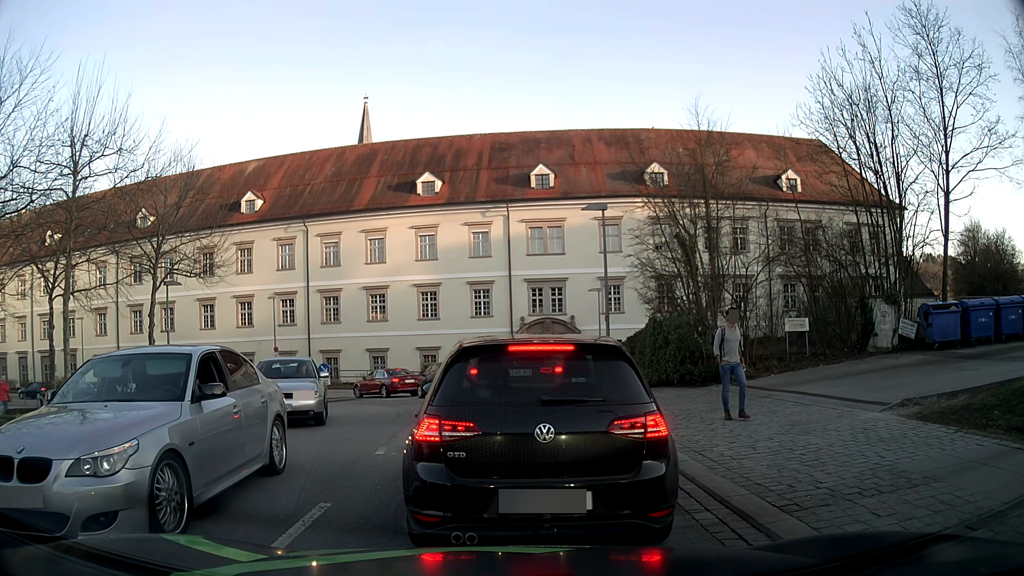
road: tertiary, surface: asphalt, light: Day
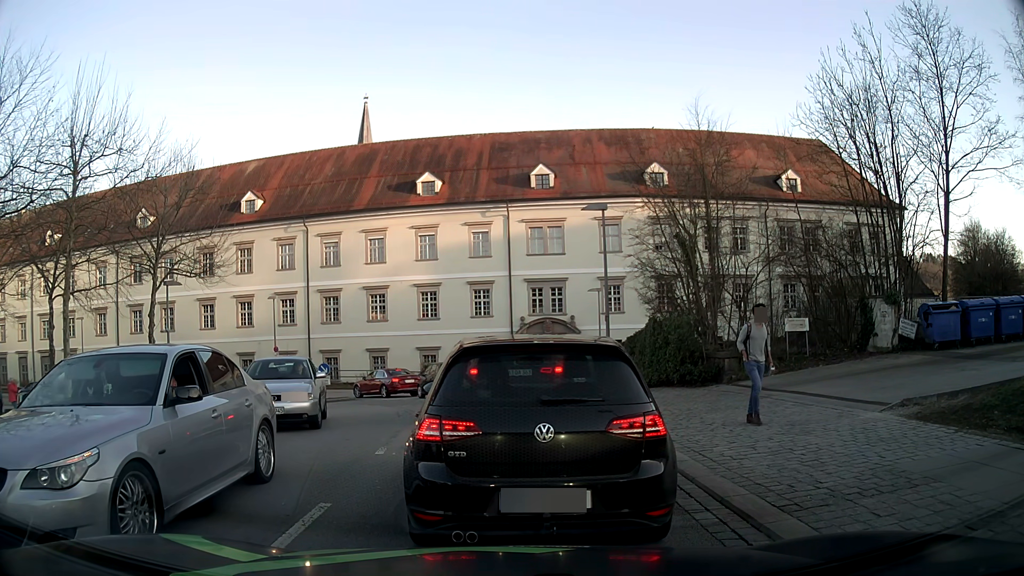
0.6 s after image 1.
(0.0, 0.0) m; 0°
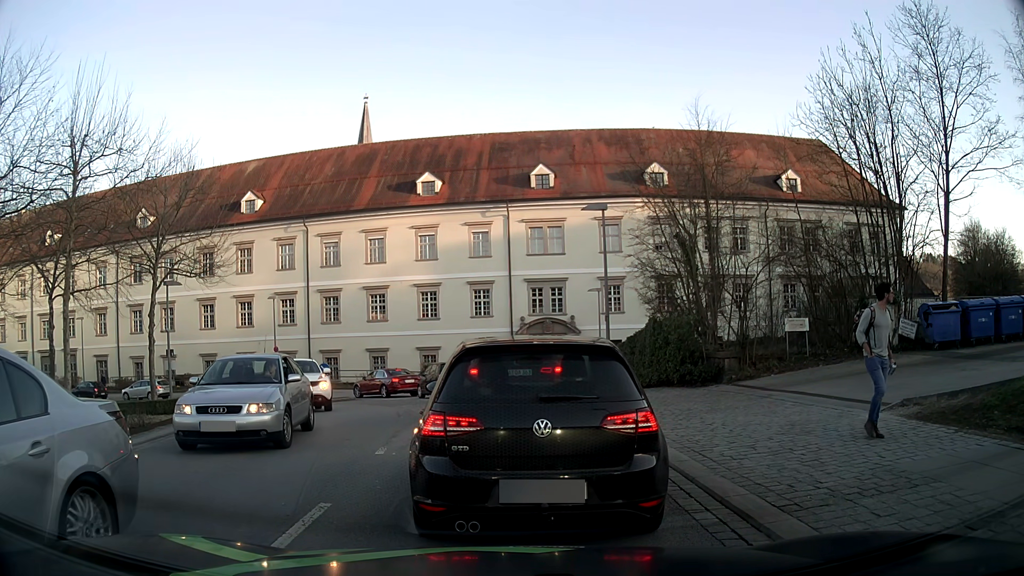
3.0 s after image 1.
(0.0, 0.0) m; 0°
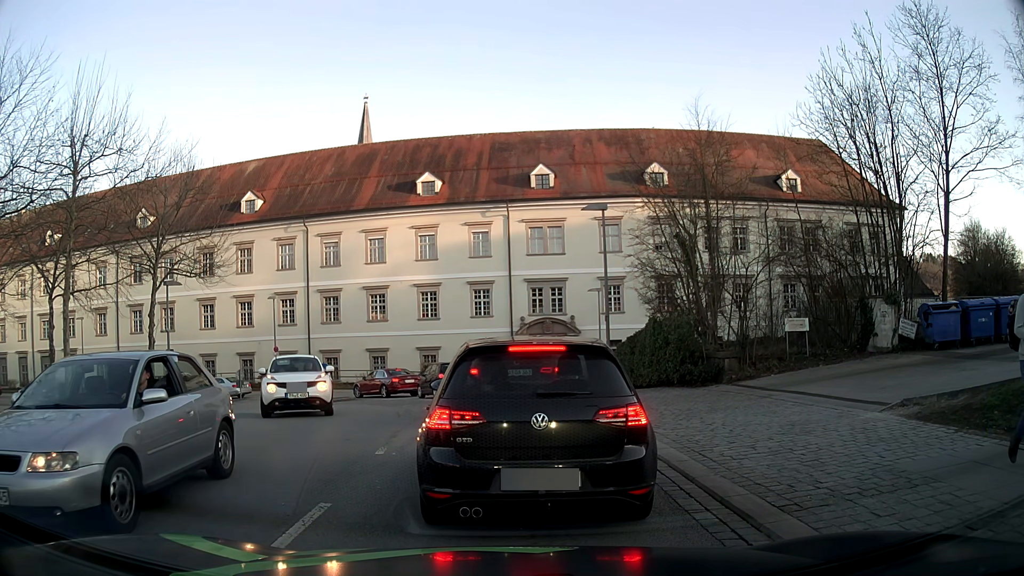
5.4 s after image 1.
(0.0, 0.0) m; 0°
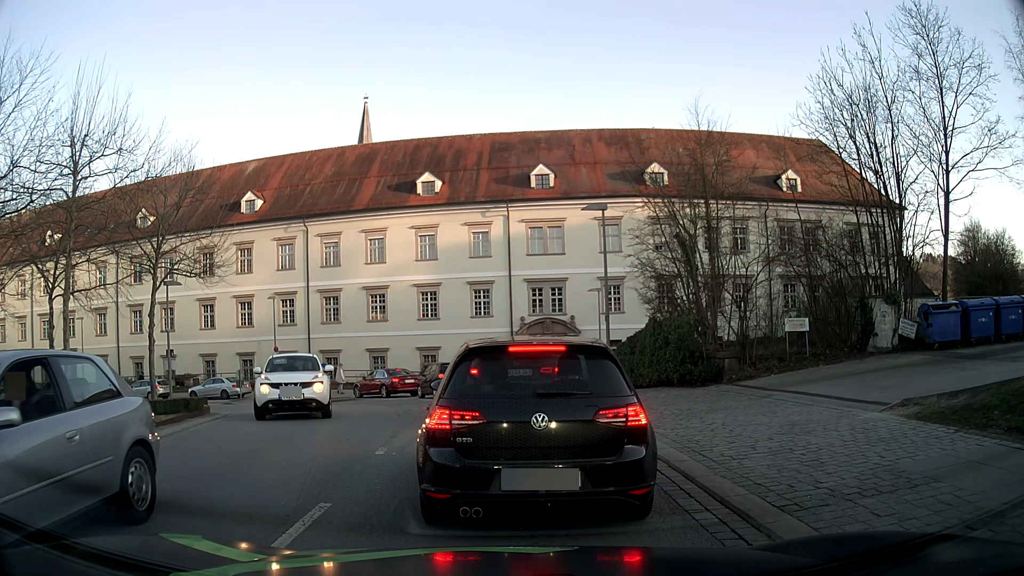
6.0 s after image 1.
(0.0, 0.0) m; 0°
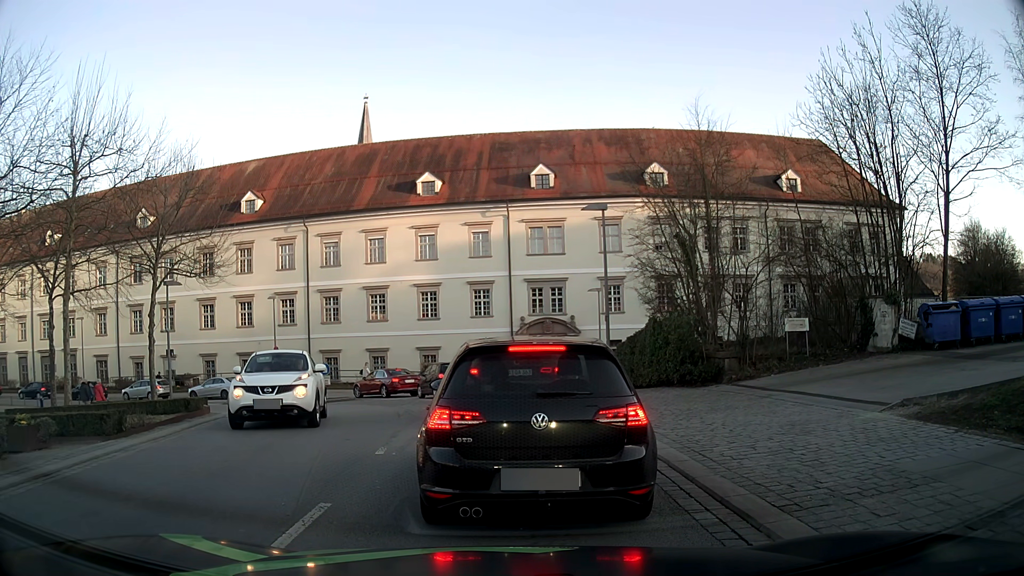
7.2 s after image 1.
(0.0, 0.0) m; 0°
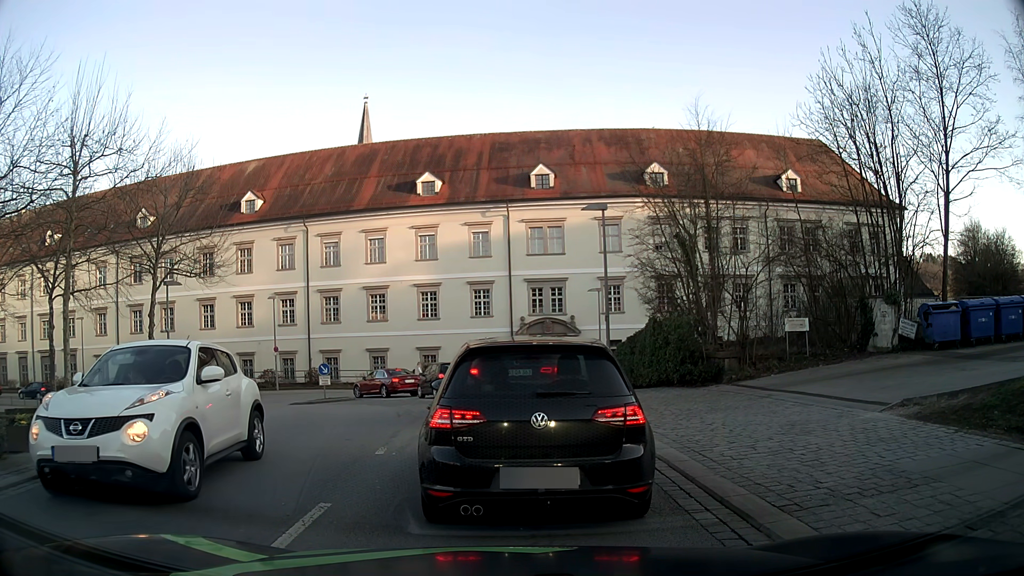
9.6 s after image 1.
(0.0, 0.0) m; 0°
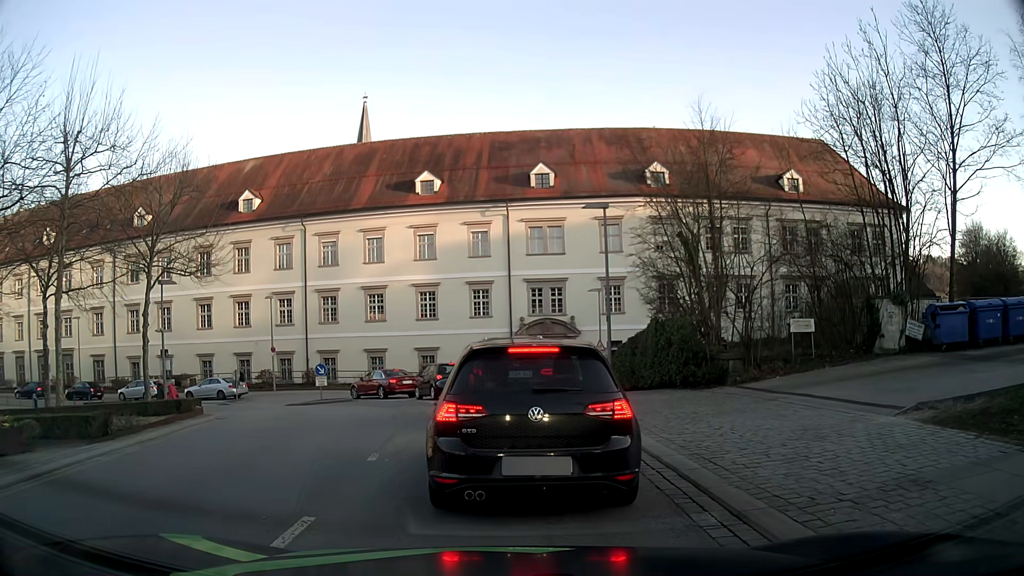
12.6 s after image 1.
(0.0, +0.4) m; 0°
